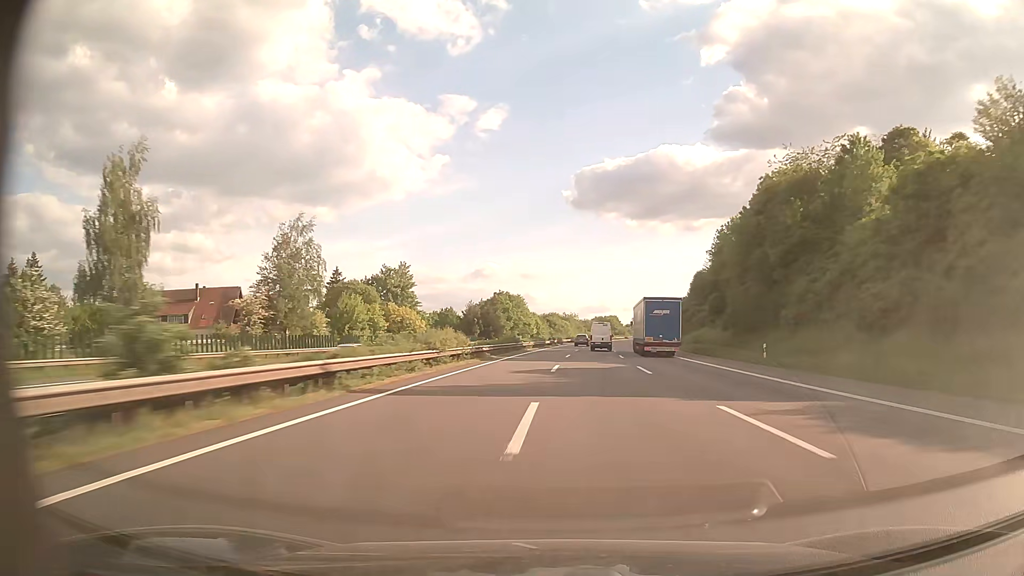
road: motorway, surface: asphalt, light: Day
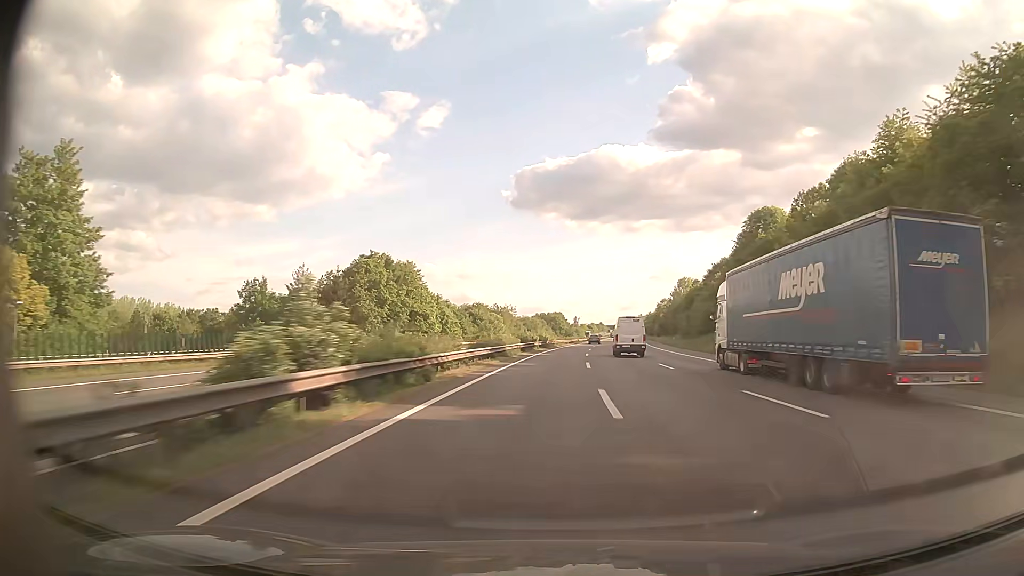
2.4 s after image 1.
(+4.1, +86.9) m; +5°
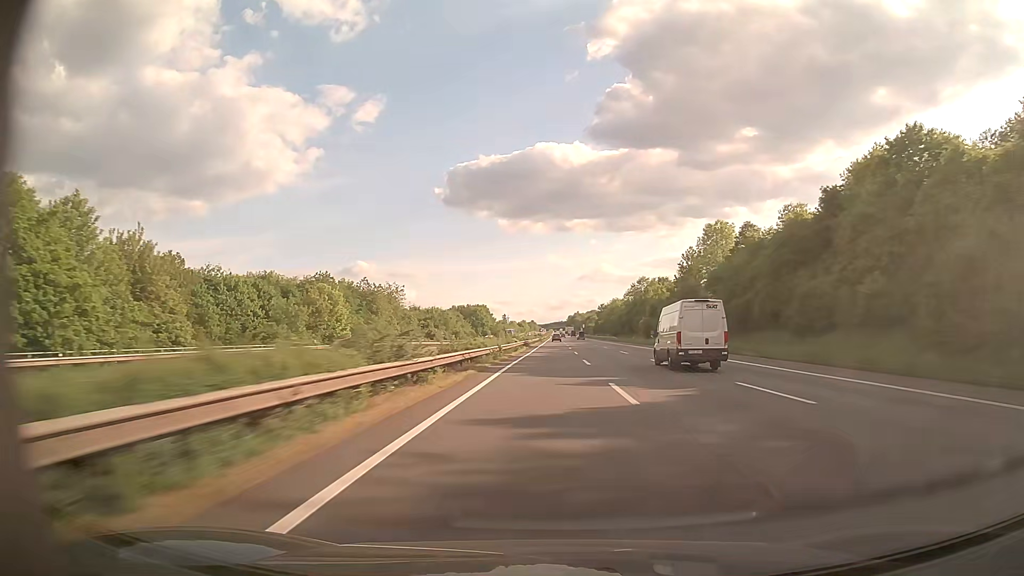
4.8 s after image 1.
(+4.6, +88.1) m; +6°
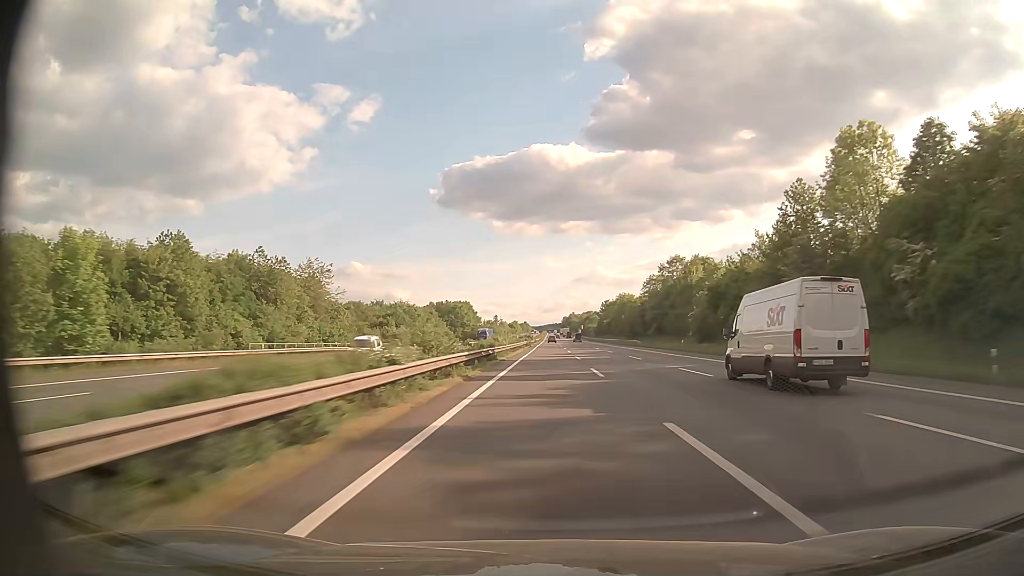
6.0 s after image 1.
(+0.4, +44.6) m; +1°
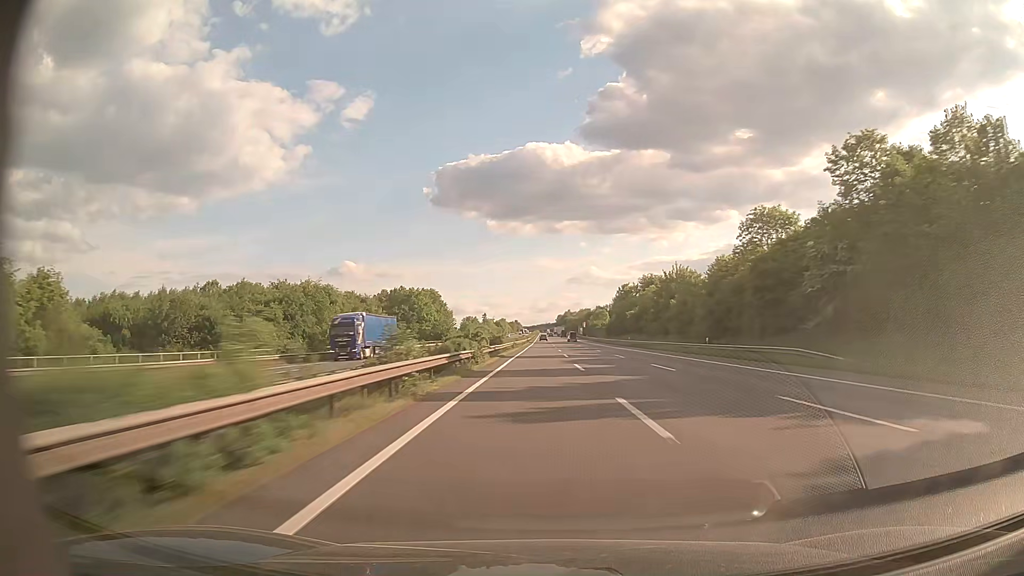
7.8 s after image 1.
(+0.3, +67.4) m; +1°
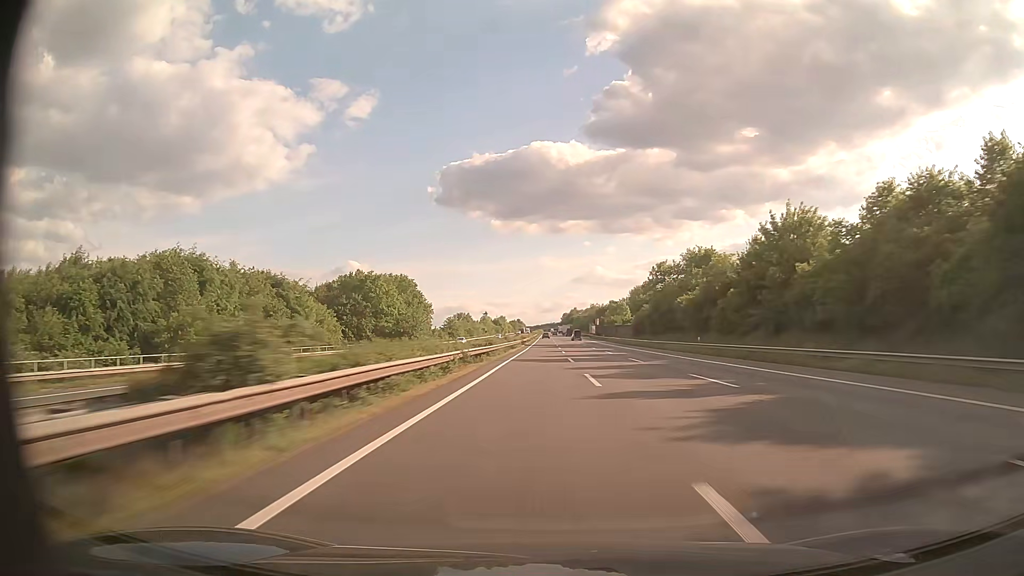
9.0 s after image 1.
(-0.2, +45.1) m; 0°
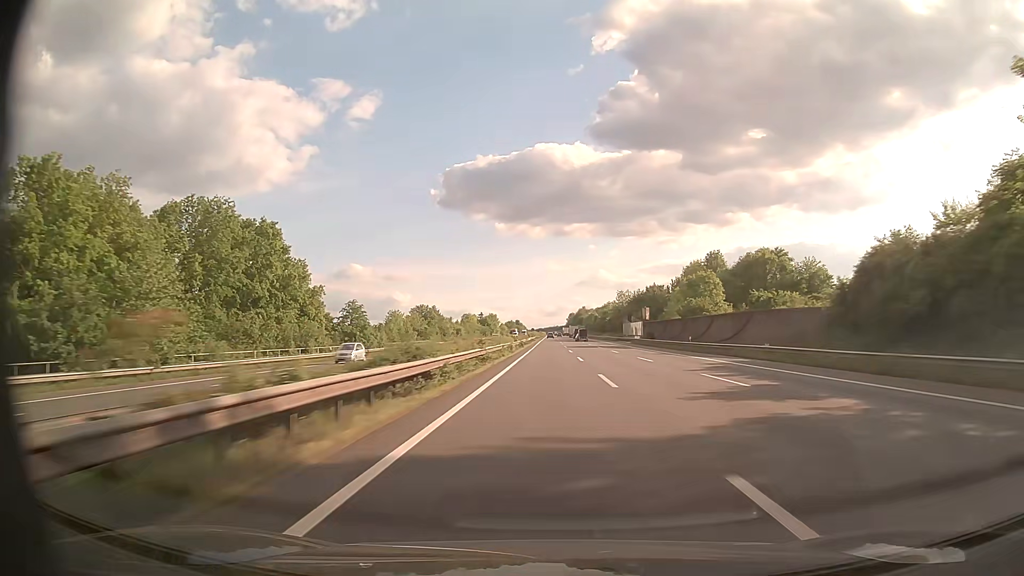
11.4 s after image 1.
(-0.6, +90.1) m; 0°
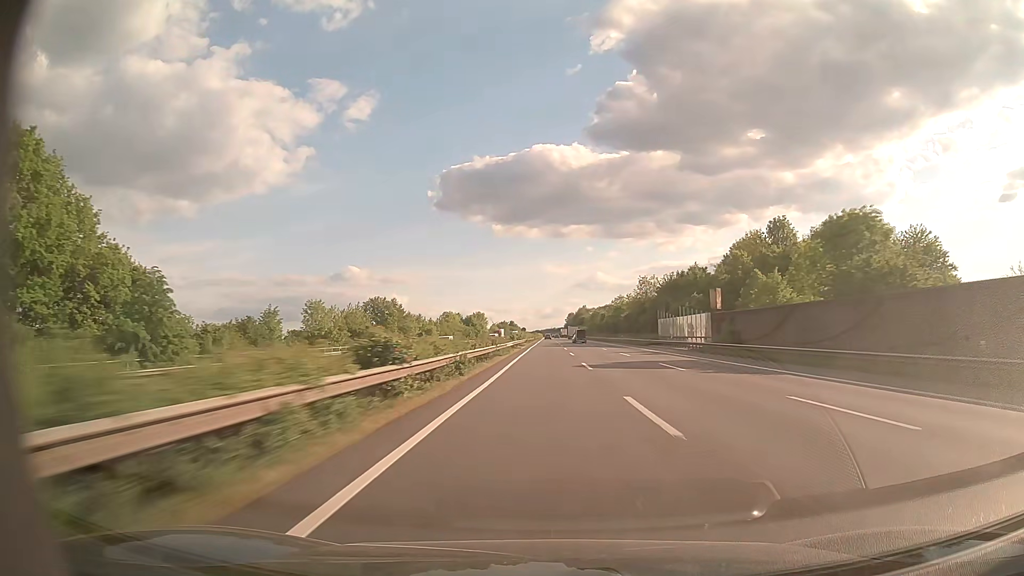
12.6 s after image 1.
(+0.1, +45.2) m; 0°
(0, +10) (0, +20) (0, +30) (0, +40) (0, +50) (0, +60) (0, +70) (0, +80) (0, +90) (0, +100) m
